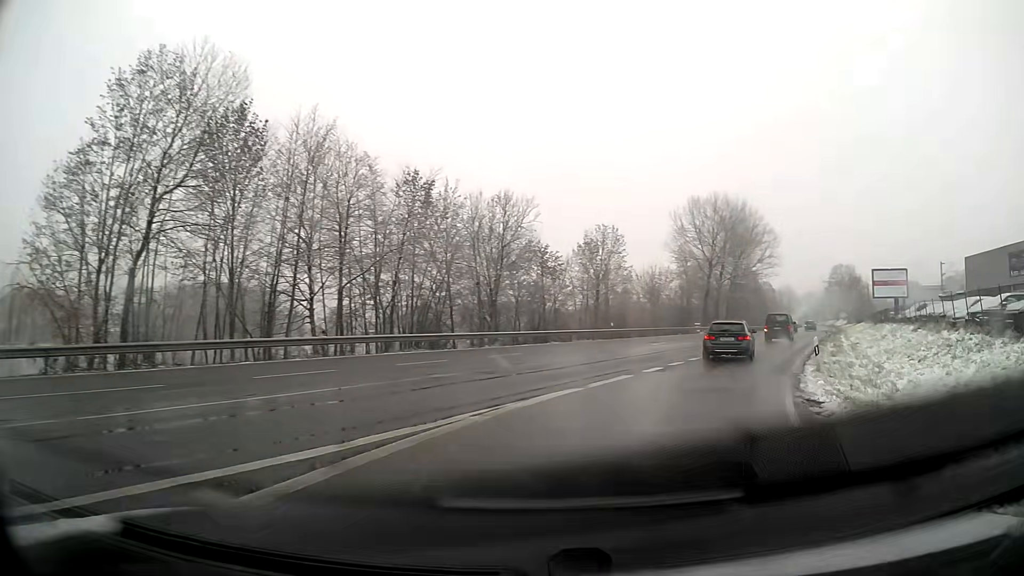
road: unclassified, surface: asphalt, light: Day
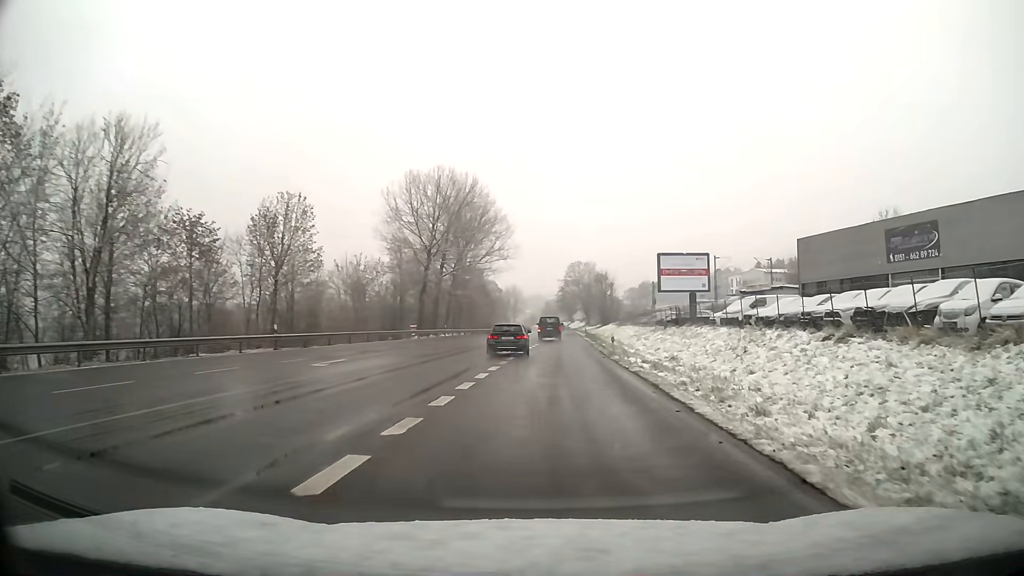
(+3.9, +18.7) m; +19°
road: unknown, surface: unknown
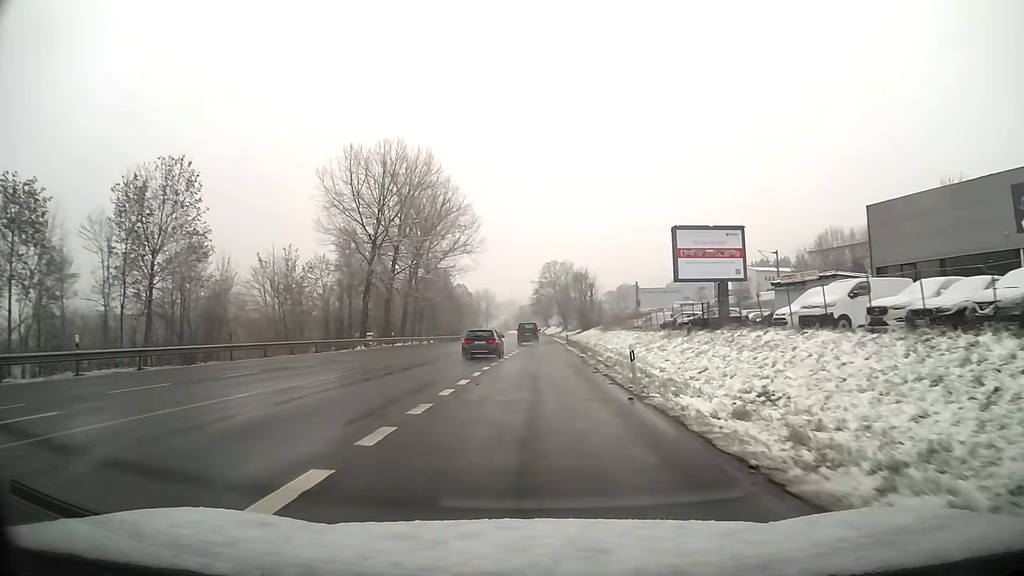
(+0.4, +15.7) m; +1°
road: primary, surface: asphalt
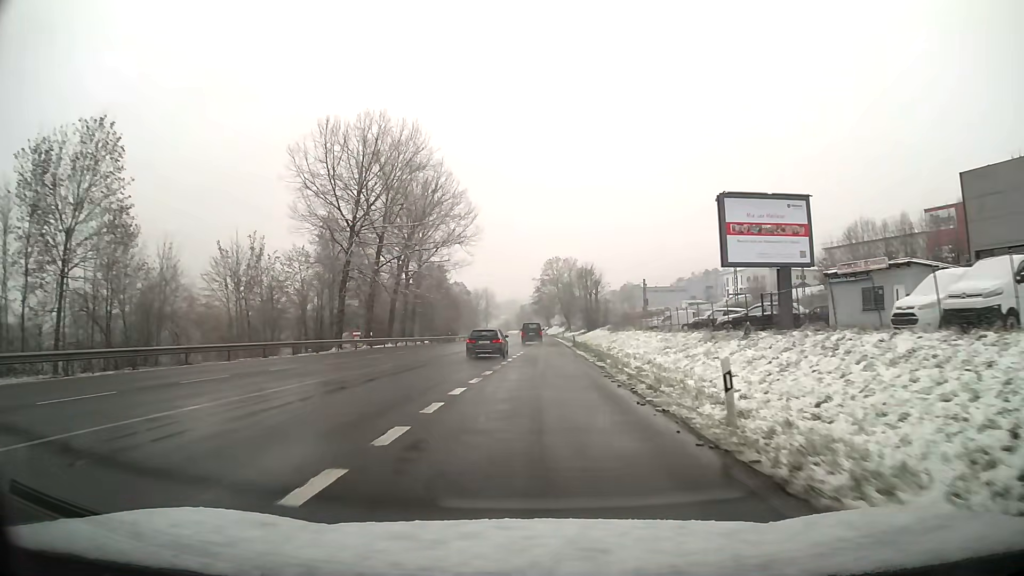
(0.0, +9.2) m; 0°
